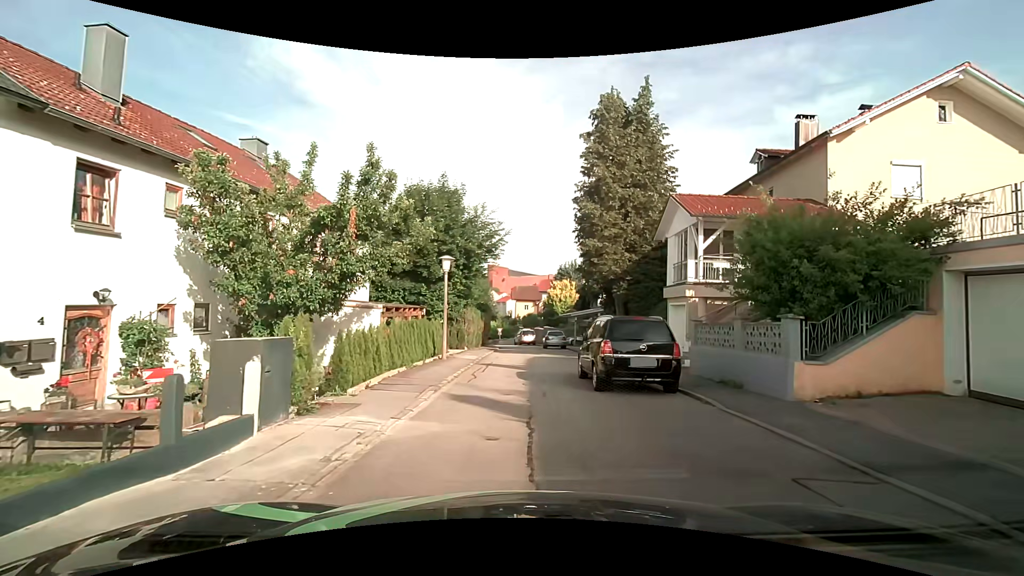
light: Day
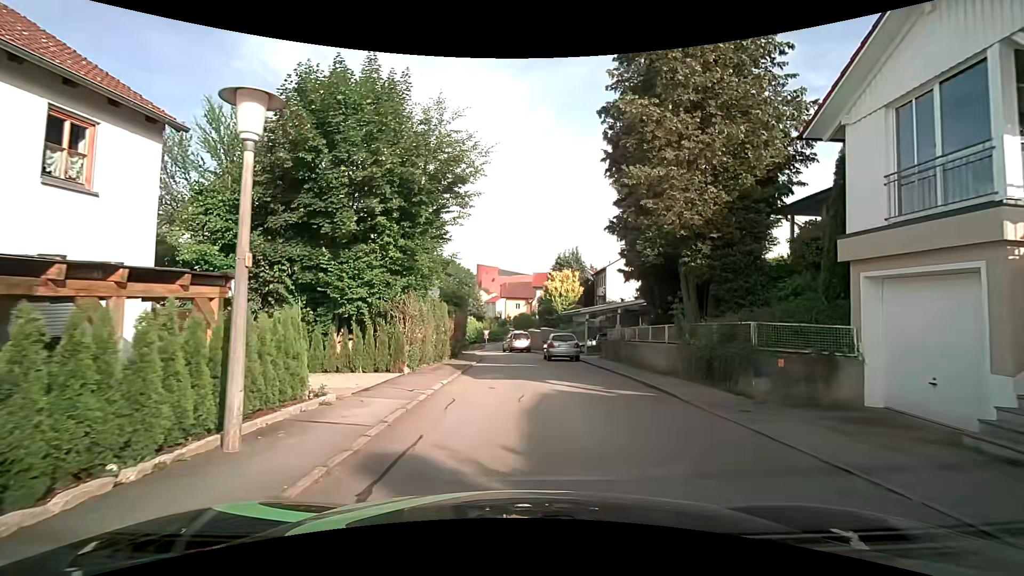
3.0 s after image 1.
(+0.2, +13.3) m; +2°
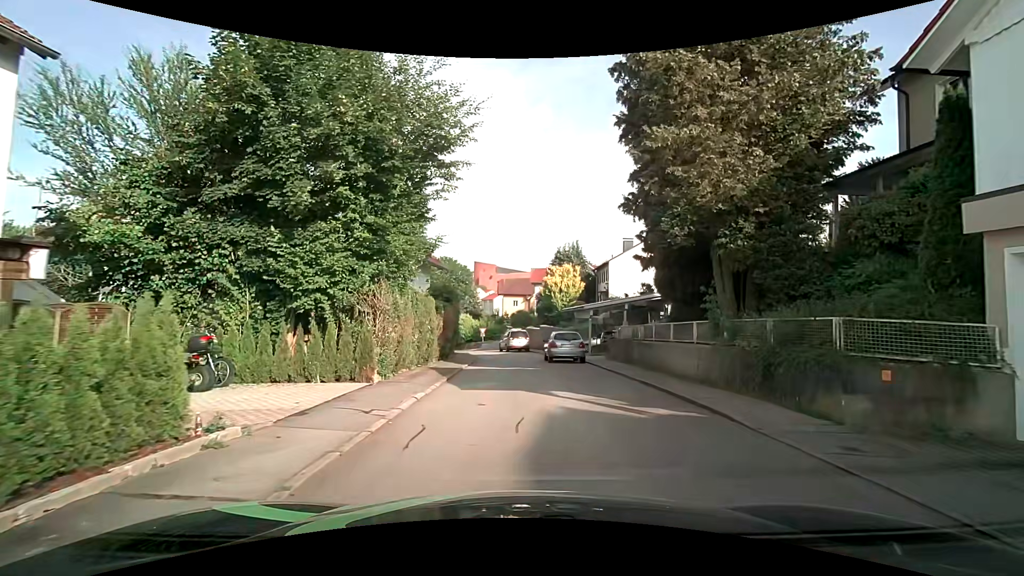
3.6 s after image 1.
(0.0, +3.0) m; 0°
